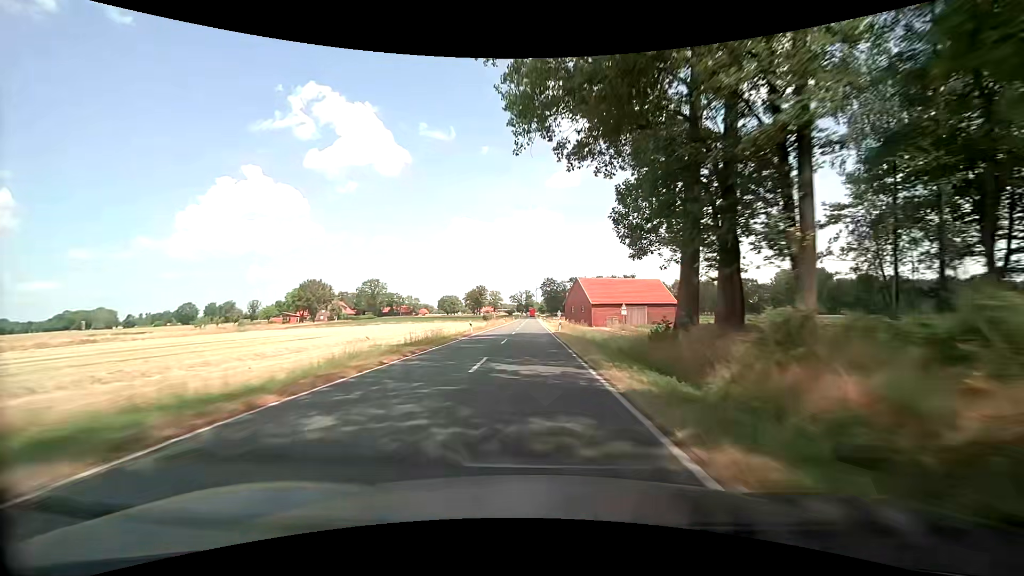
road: secondary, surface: asphalt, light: Day
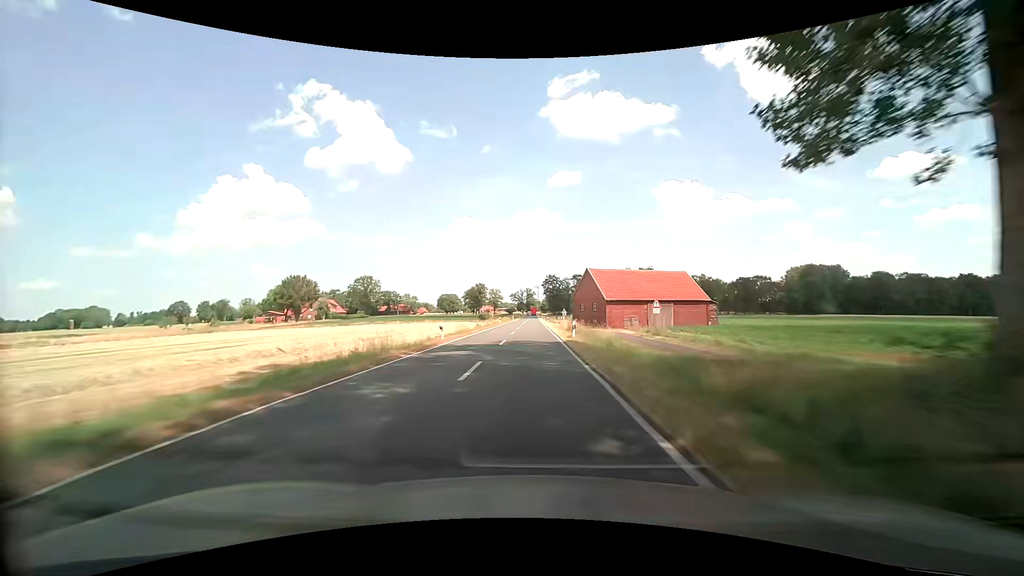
(0.0, +13.7) m; 0°
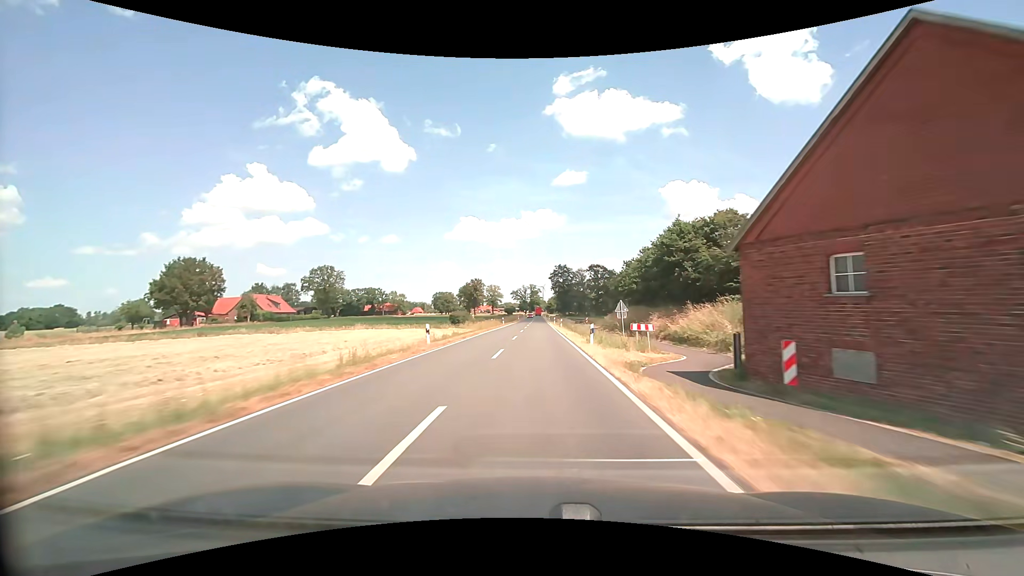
(-0.2, +55.1) m; 0°
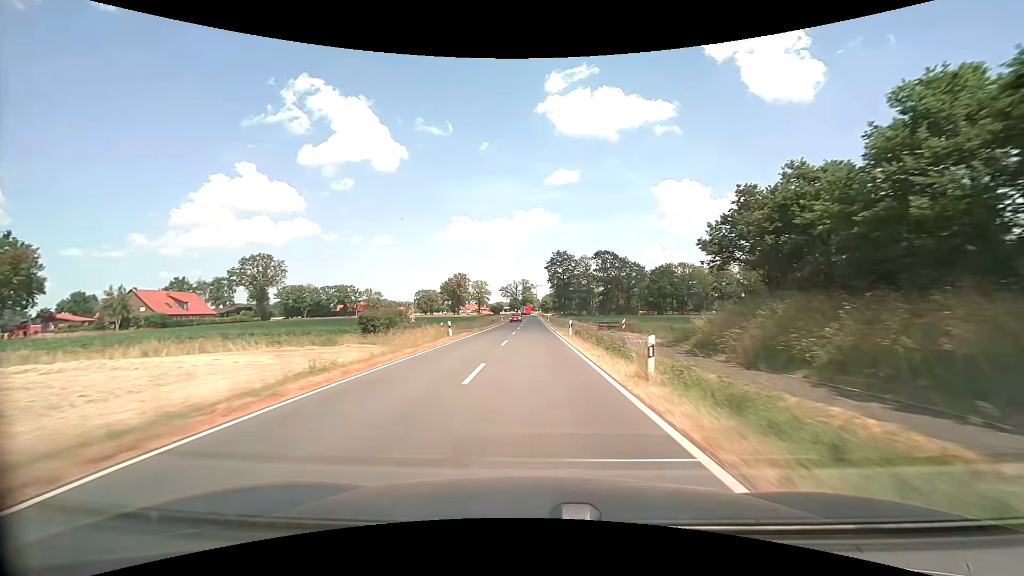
(+0.2, +41.7) m; +1°
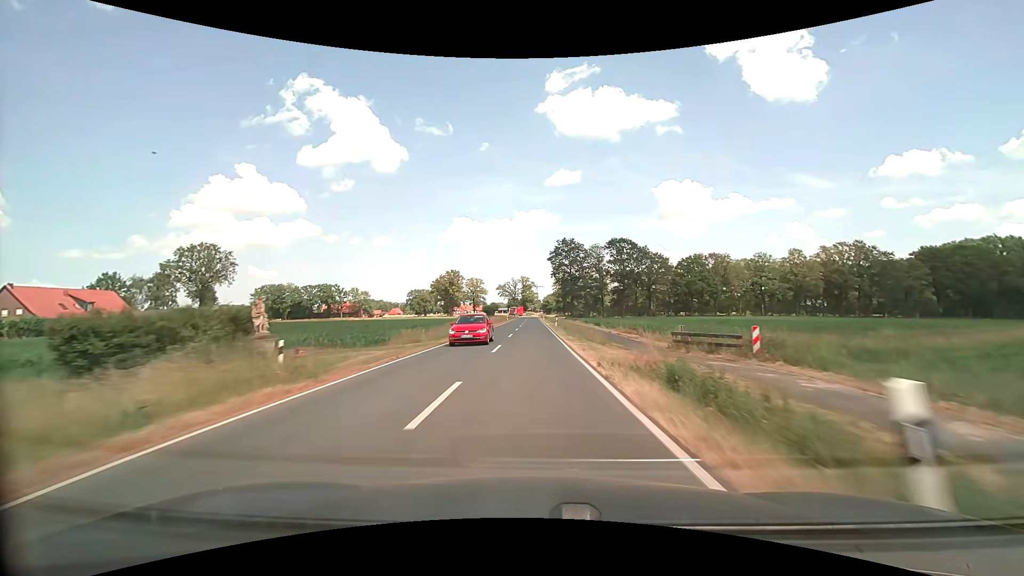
(+0.1, +27.8) m; 0°
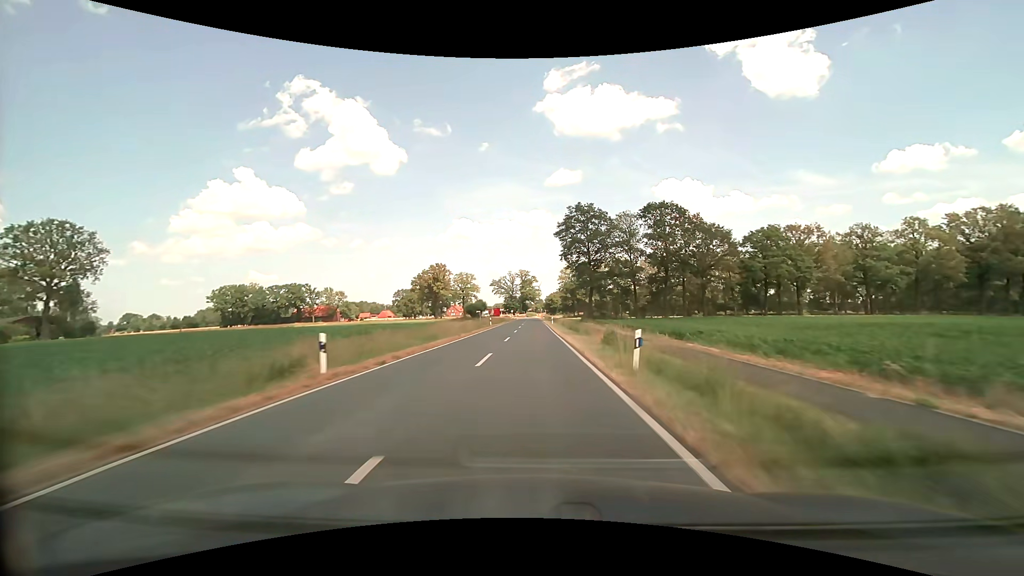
(-0.1, +41.3) m; 0°
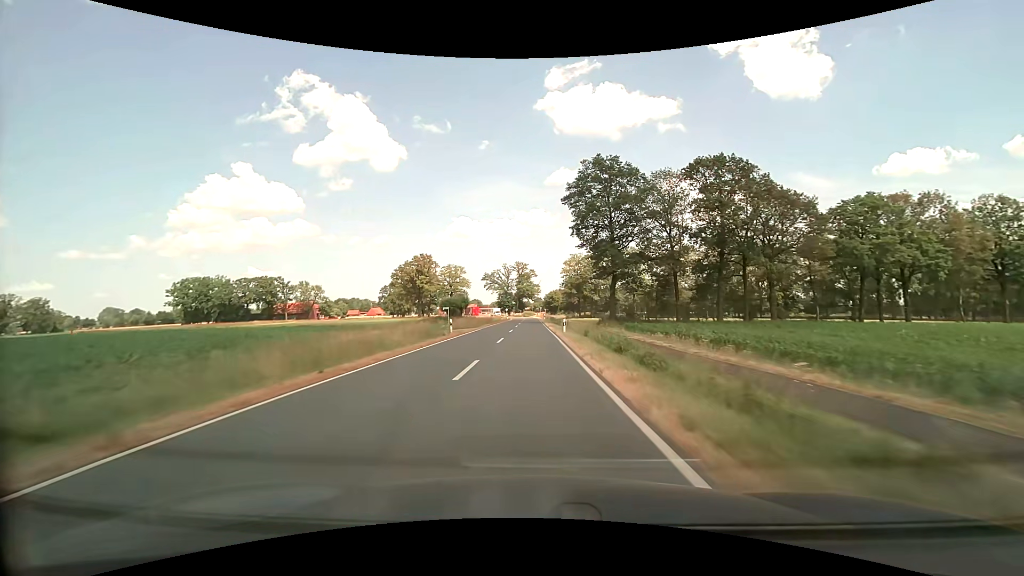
(0.0, +26.9) m; 0°
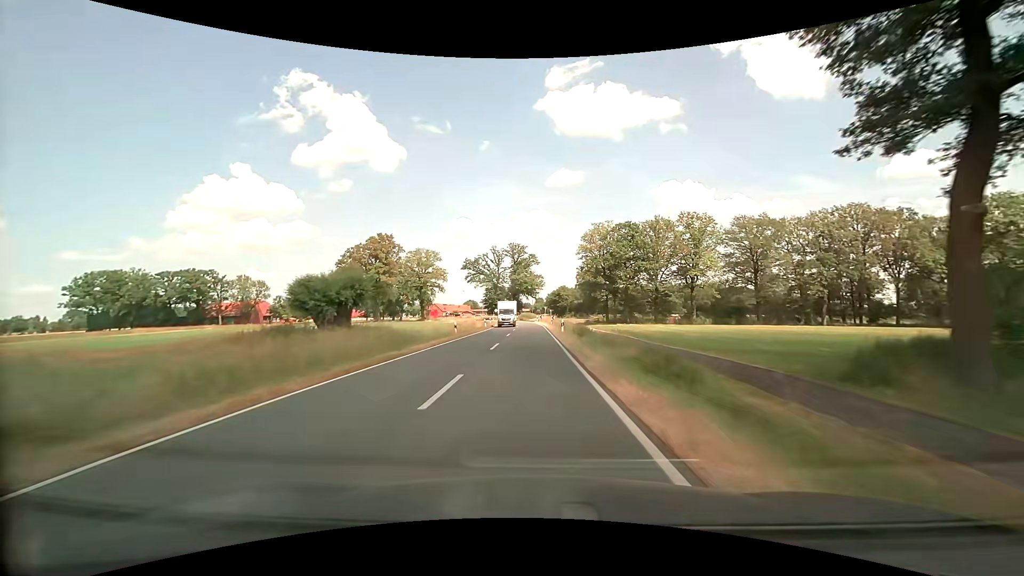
(-0.2, +50.8) m; 0°
(0, +10) (0, +20) (0, +30) (0, +40) (0, +50) (0, +60) (-1, +70) (-2, +80) (-3, +90) (-5, +100) m
